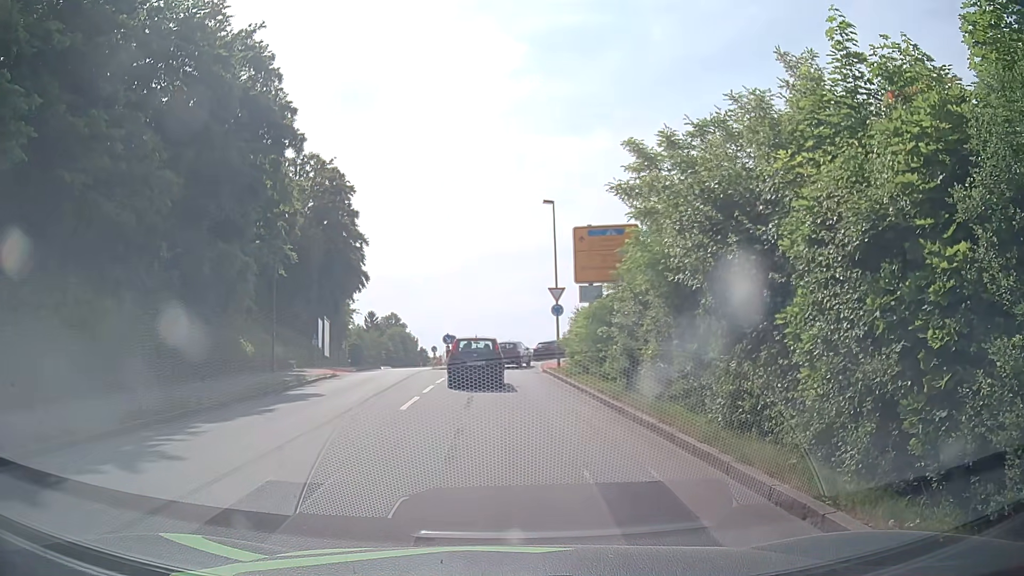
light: Day
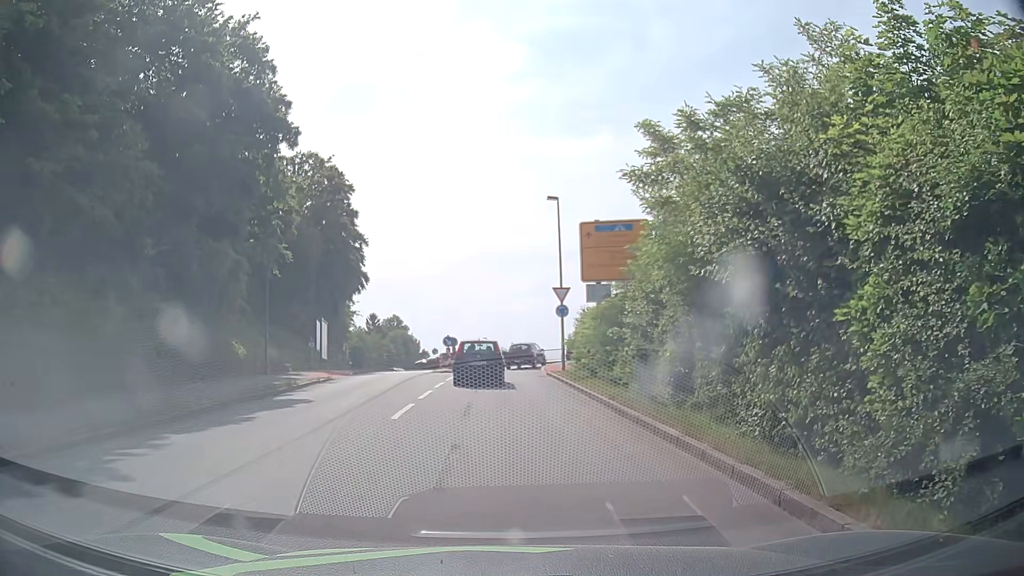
(0.0, +1.5) m; 0°
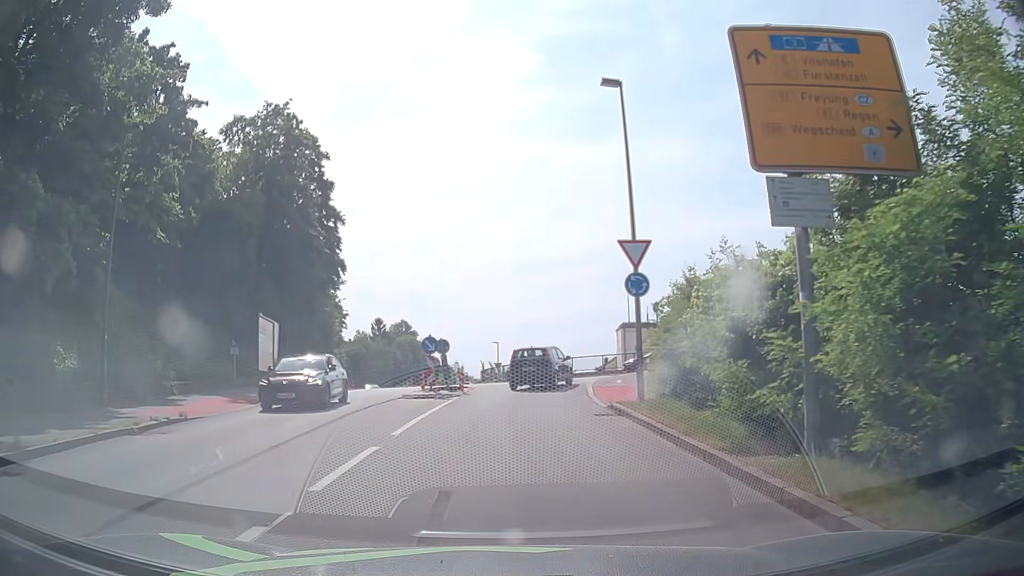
(-0.5, +15.3) m; -2°
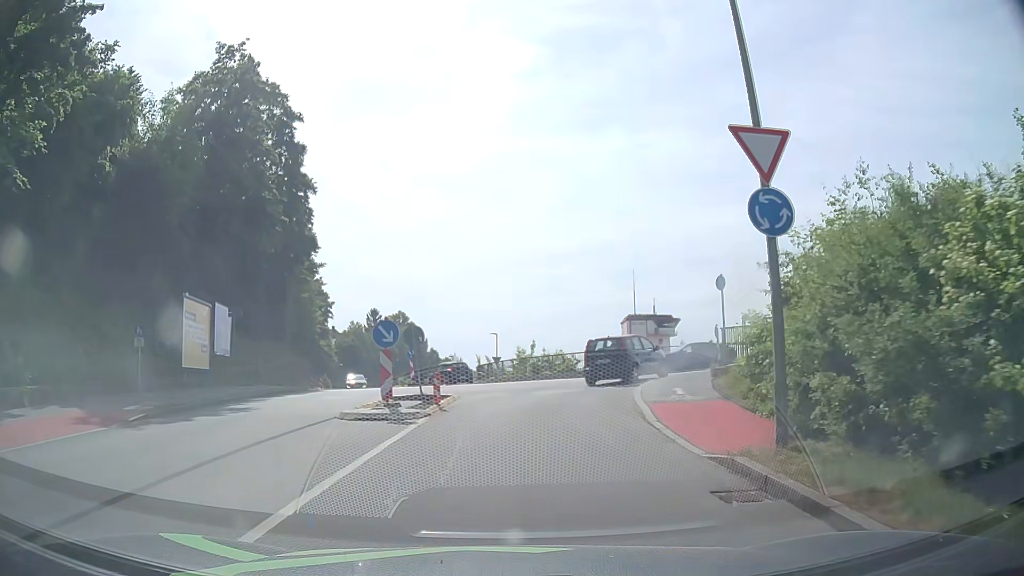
(0.0, +8.3) m; 0°
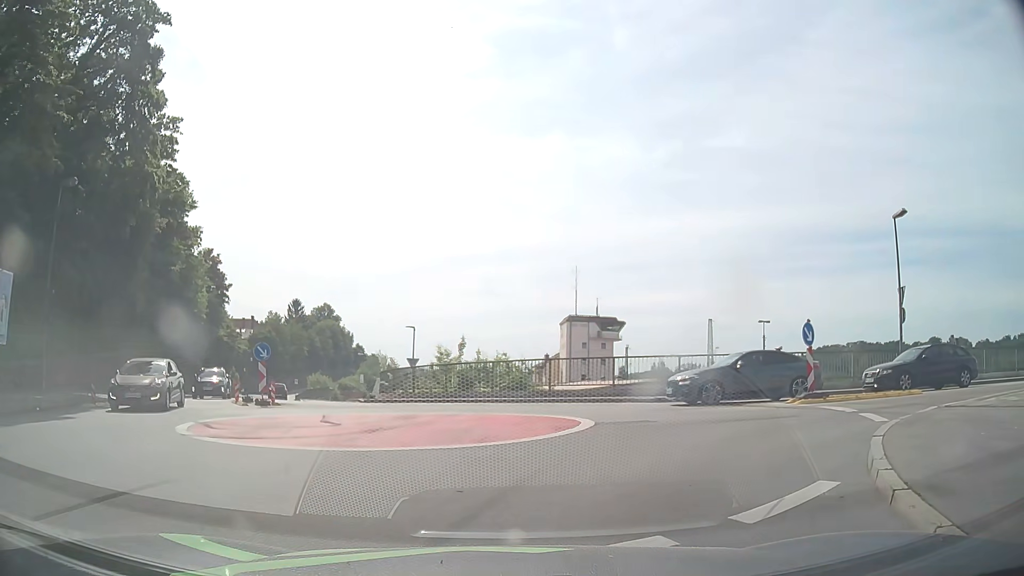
(+0.4, +14.4) m; +6°
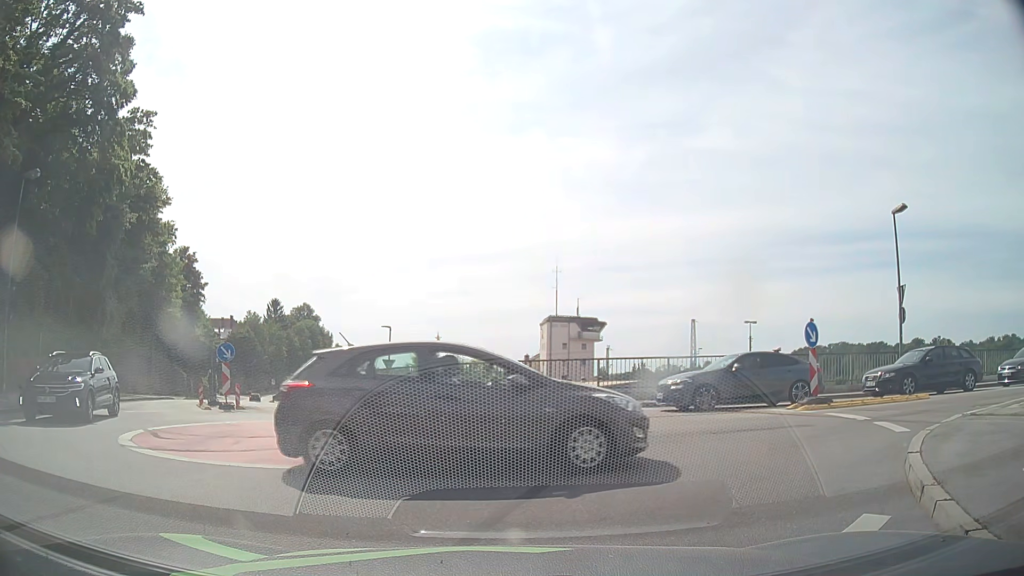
(0.0, +1.3) m; +1°
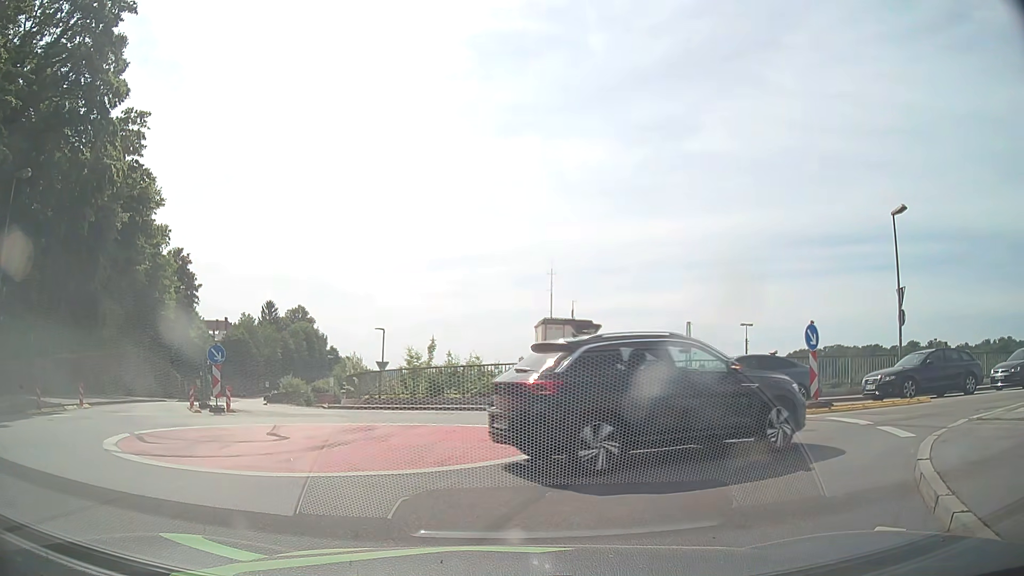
(0.0, +0.3) m; 0°
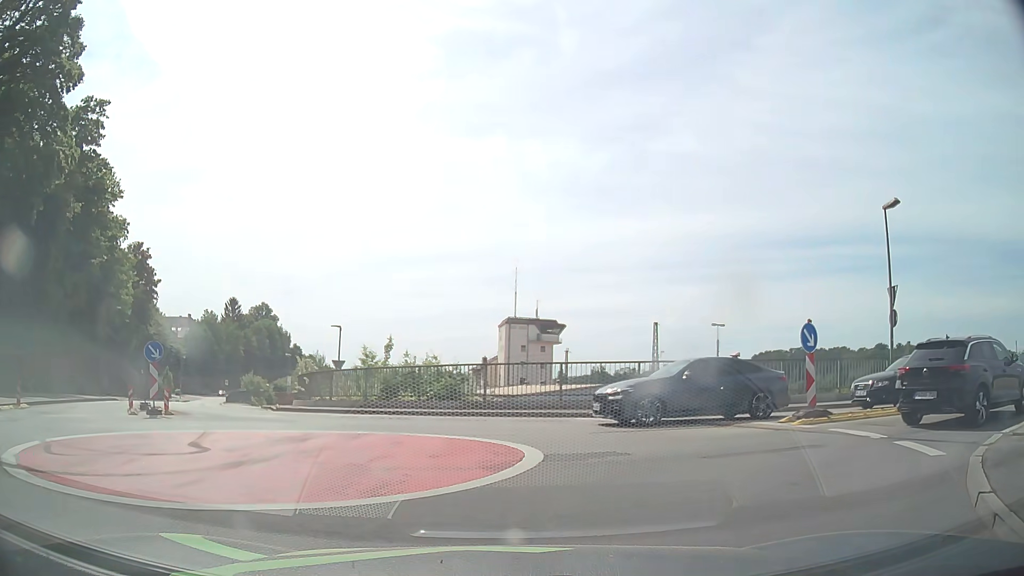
(+0.1, +1.9) m; +3°
(+2, +10) (-3, +18) (-10, +25) (-15, +34) (-19, +43) (-23, +52) (-26, +62) (-30, +71) (-34, +80) (-38, +89) m
